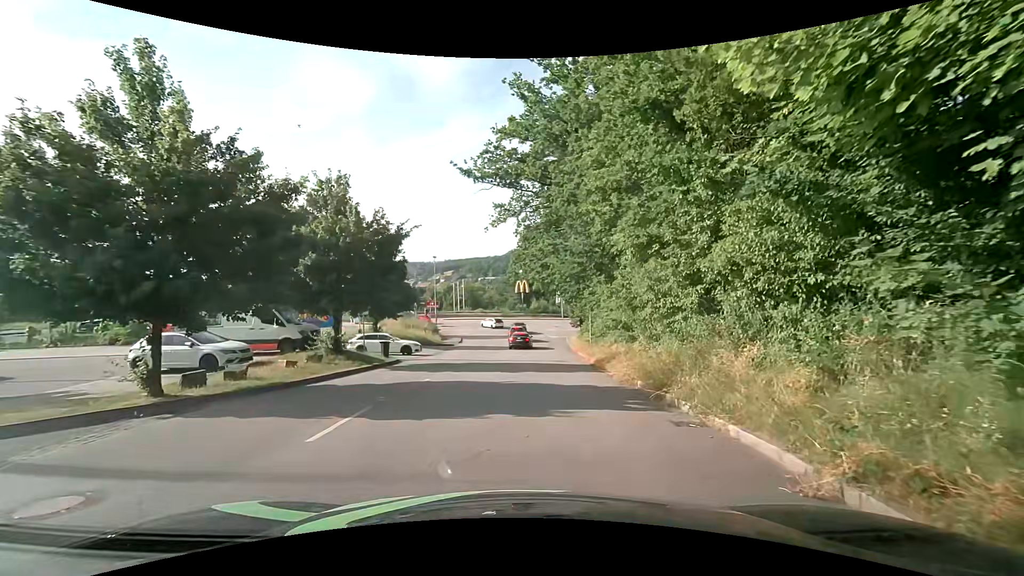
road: residential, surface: asphalt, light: Day
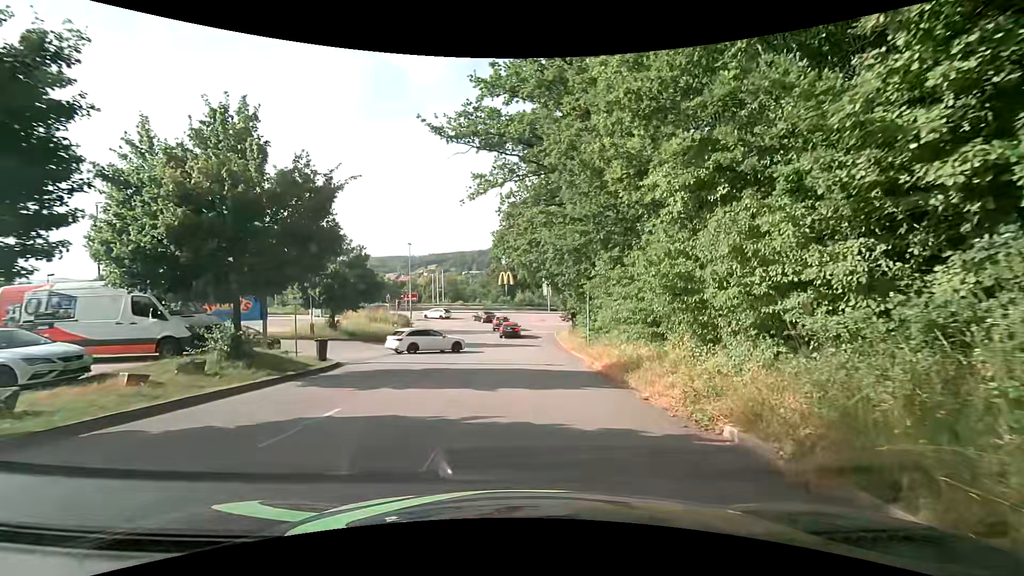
(0.0, +6.4) m; -1°
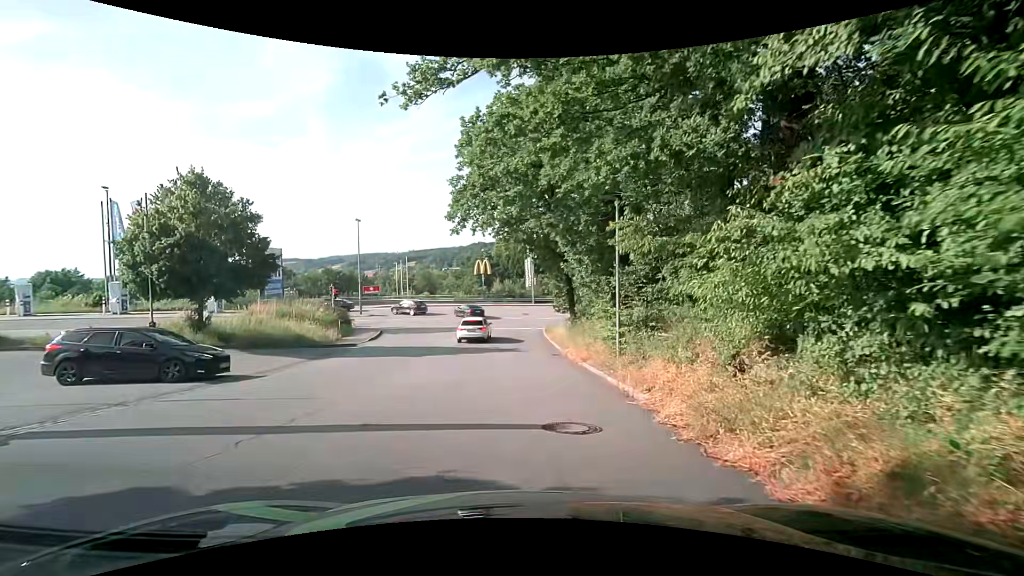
(+0.9, +13.1) m; +4°
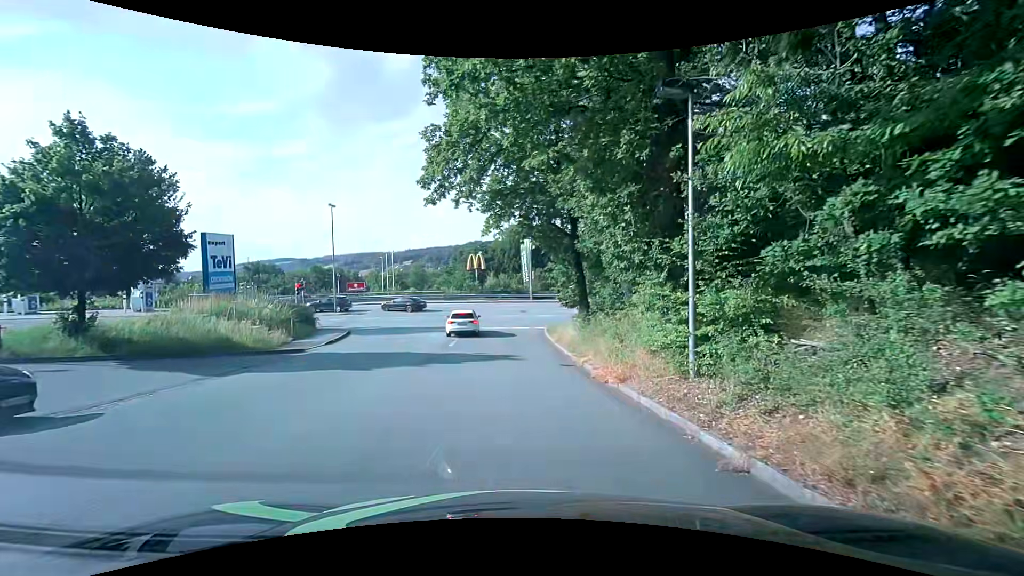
(+0.1, +6.3) m; +1°
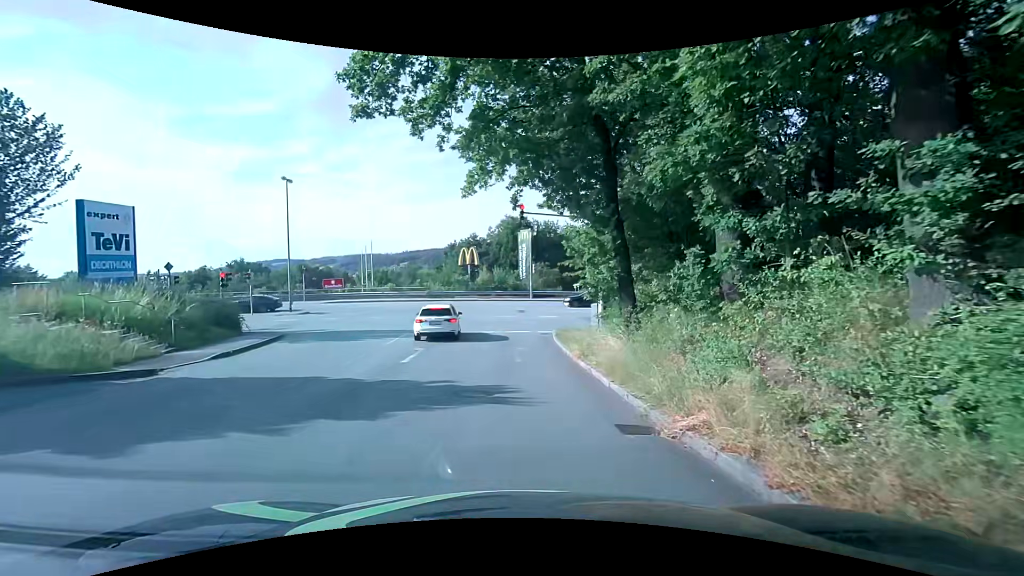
(0.0, +8.8) m; -2°
